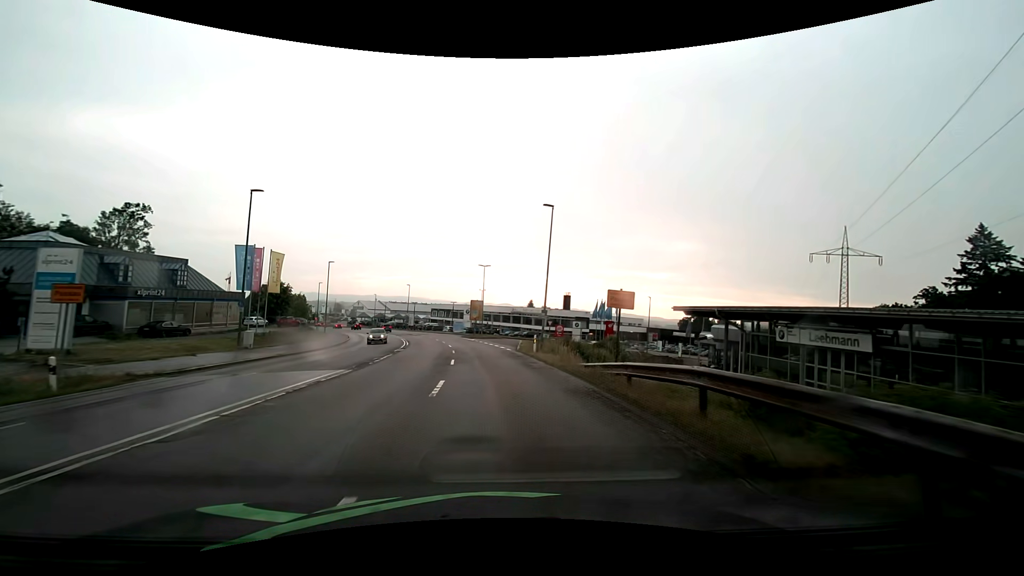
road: secondary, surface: asphalt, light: Day
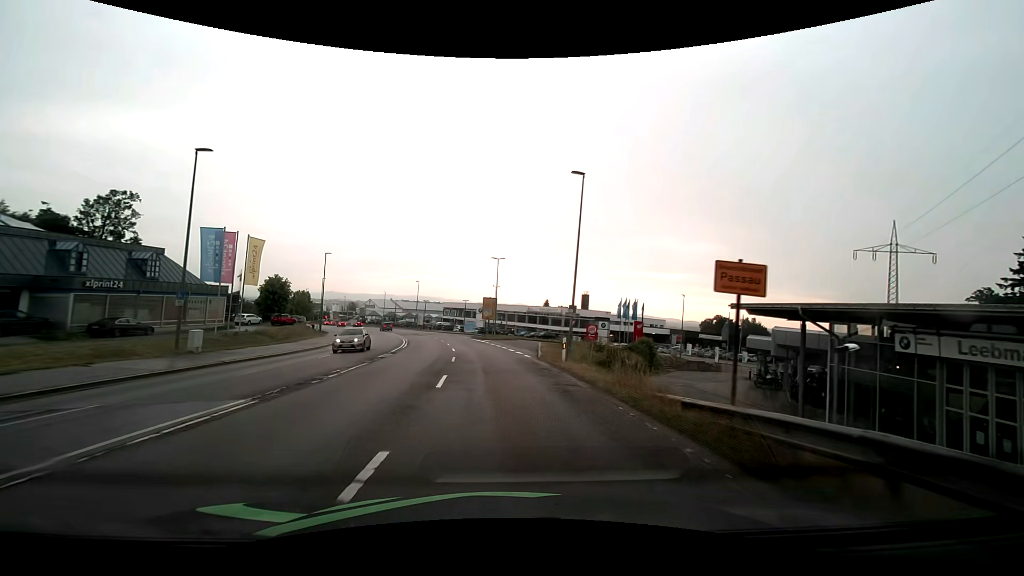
(-0.2, +7.6) m; -2°
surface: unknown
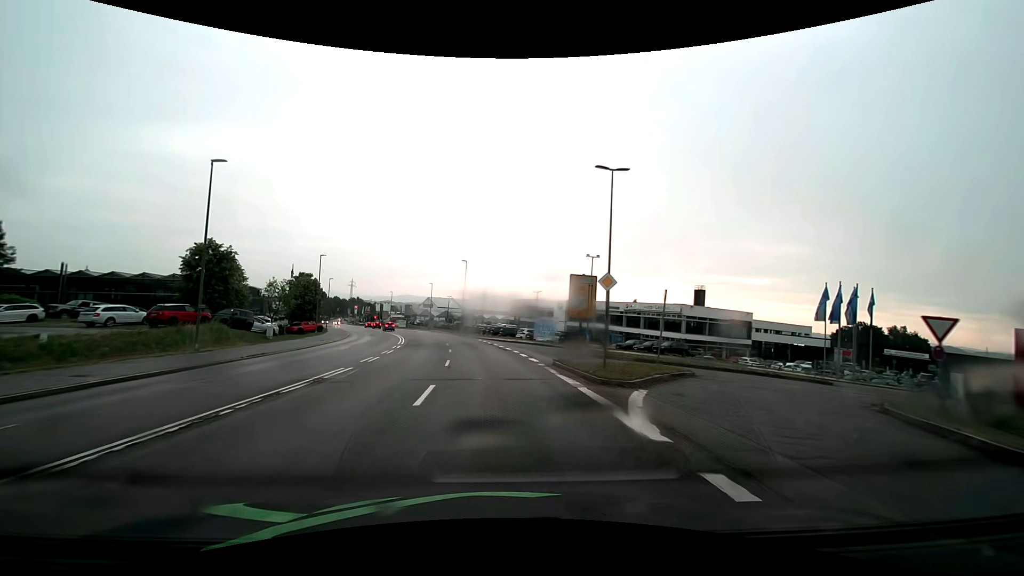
(-2.7, +38.1) m; -8°
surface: asphalt
(0, +10) (-1, +20) (-2, +30) (-3, +40) (-5, +50) (-7, +59) (-10, +69) (-12, +79) (-16, +88) (-19, +98) m
